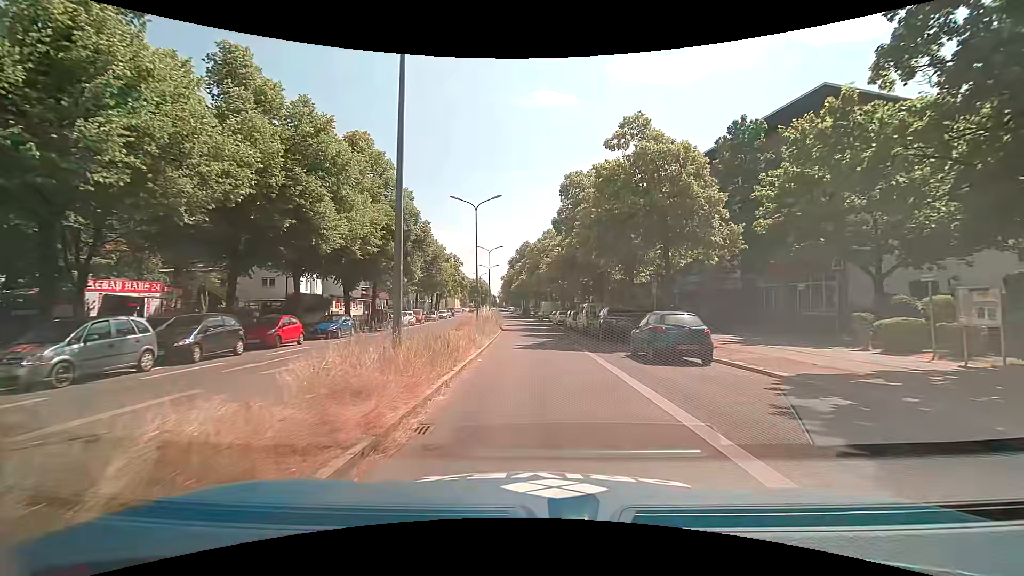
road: secondary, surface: asphalt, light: Day
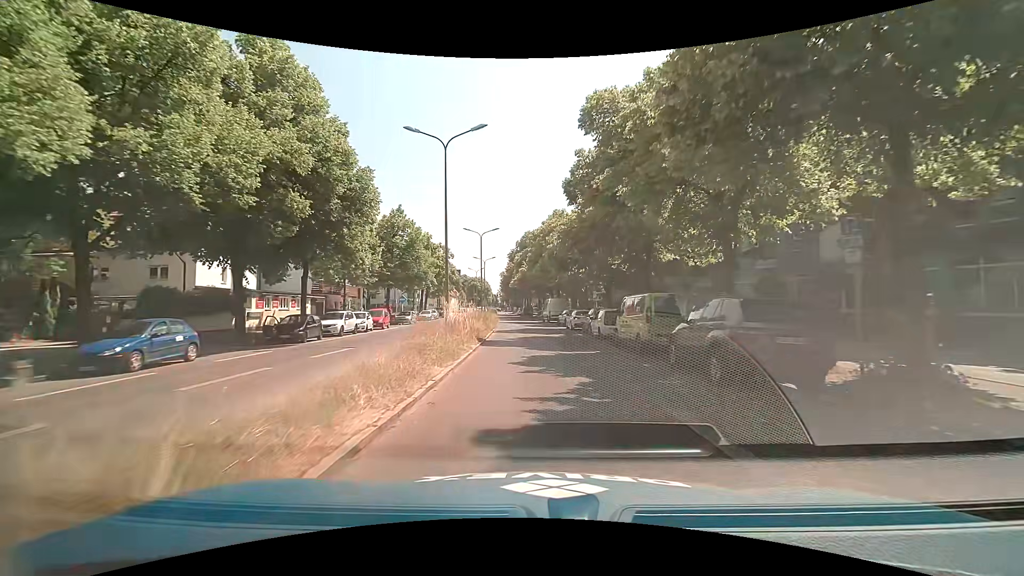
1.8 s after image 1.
(0.0, +15.2) m; 0°
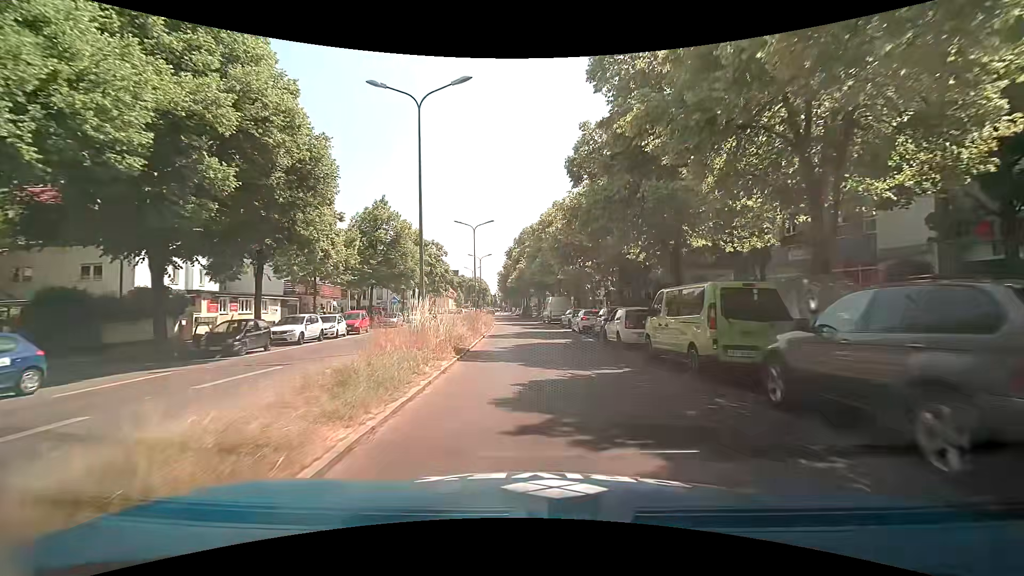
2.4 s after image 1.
(+0.1, +5.2) m; +1°
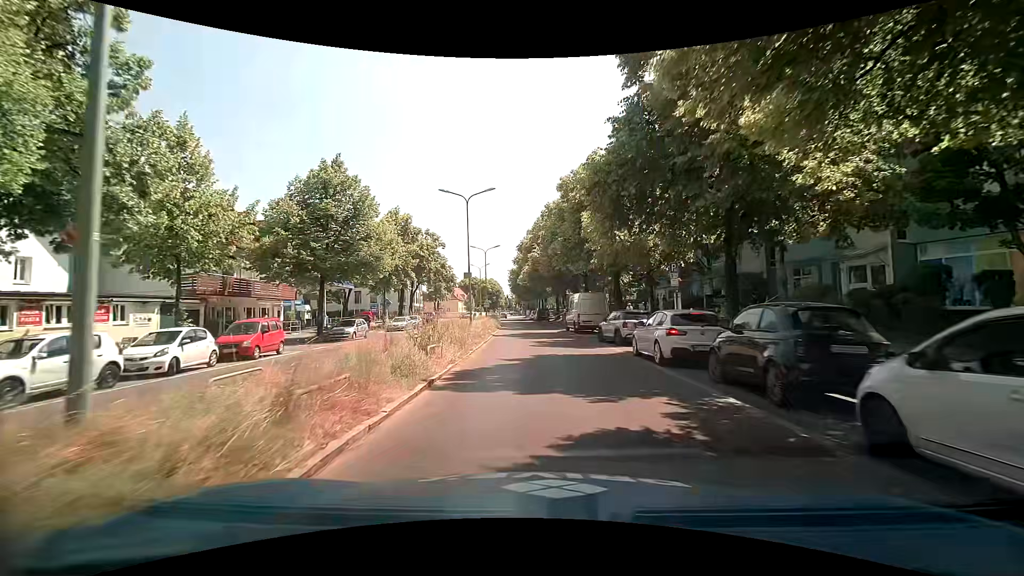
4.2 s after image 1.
(-0.3, +14.9) m; -2°
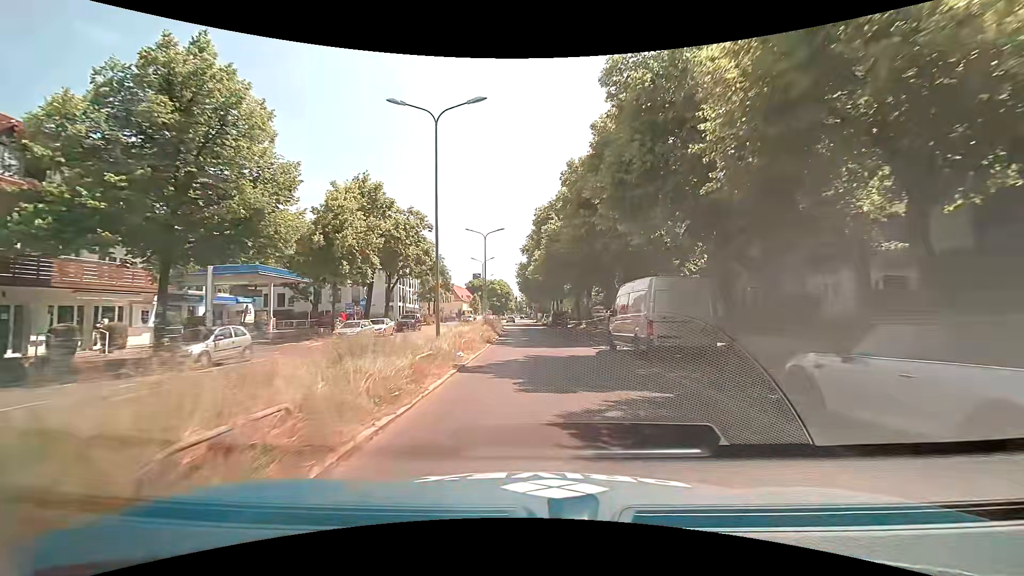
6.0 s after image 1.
(-0.2, +16.3) m; -2°
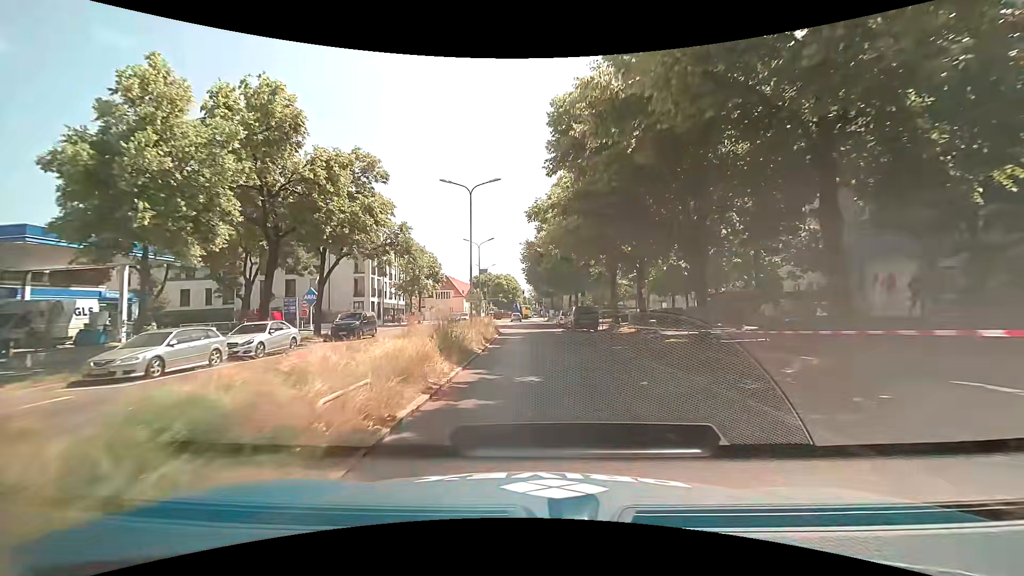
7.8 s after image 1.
(-0.1, +18.9) m; -2°
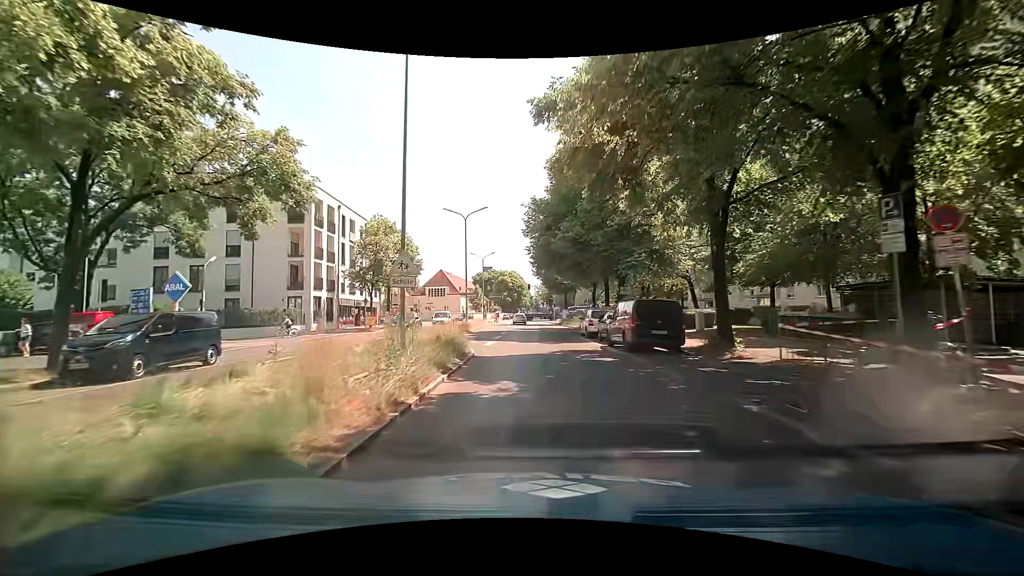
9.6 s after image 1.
(+0.1, +19.0) m; 0°
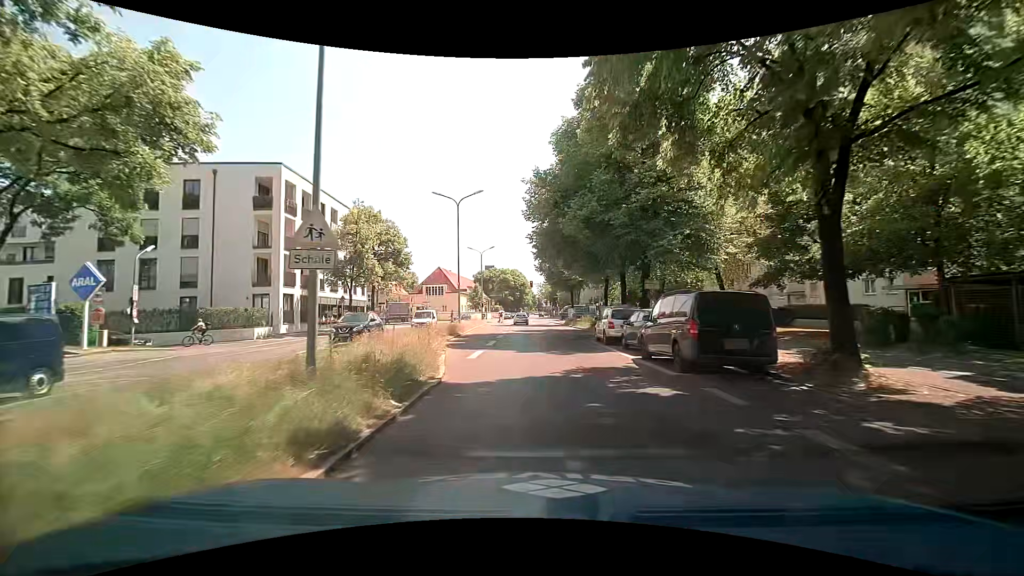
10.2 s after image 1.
(-0.1, +6.1) m; -1°
